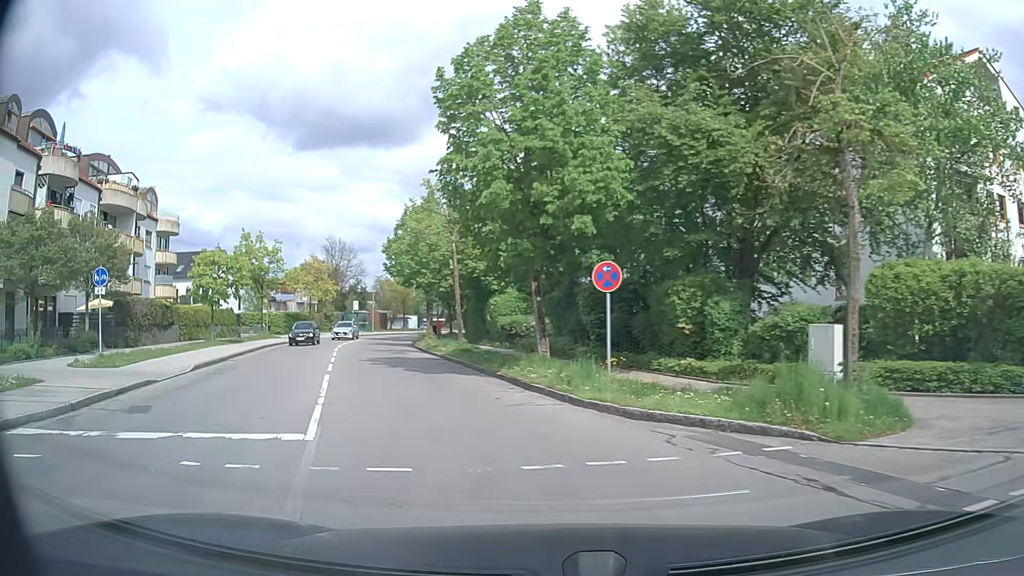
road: residential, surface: asphalt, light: Day
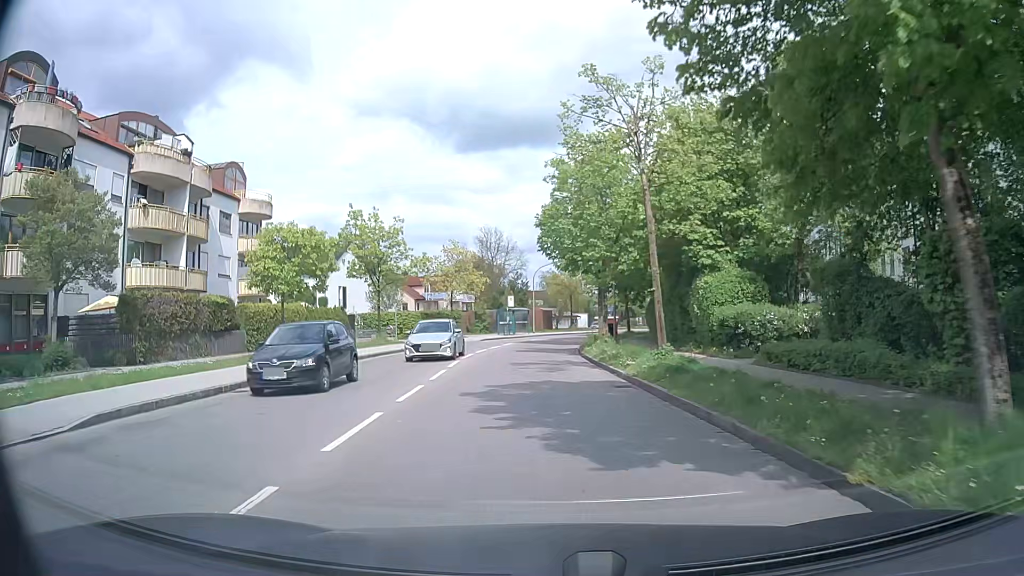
(-2.0, +13.2) m; -14°
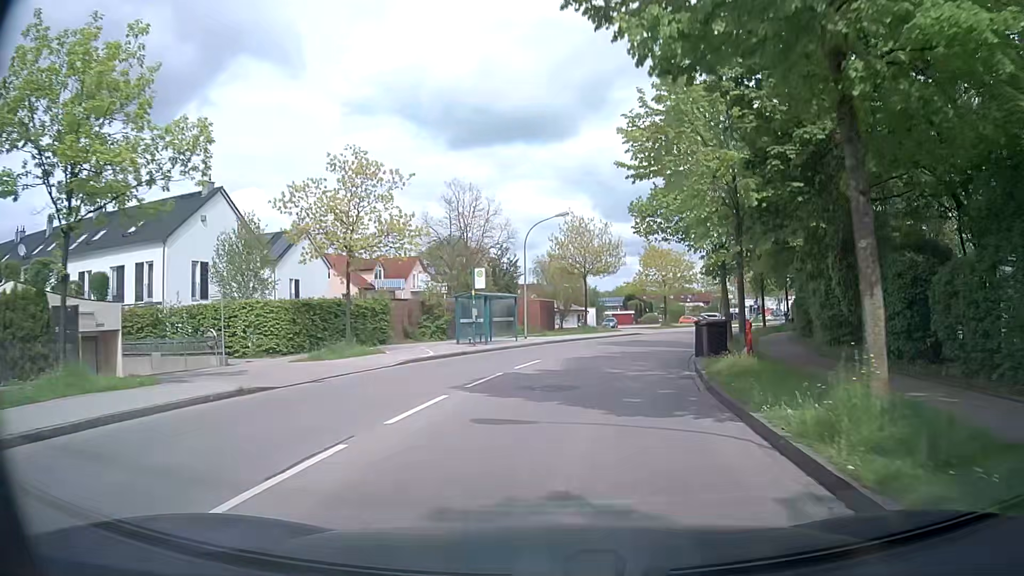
(-0.5, +30.1) m; 0°
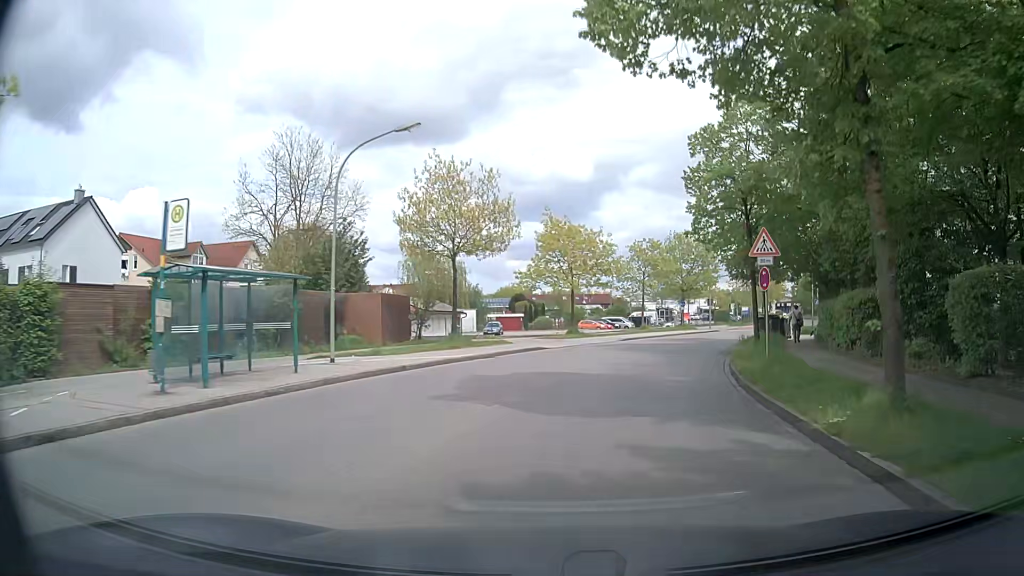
(+1.6, +18.8) m; +10°
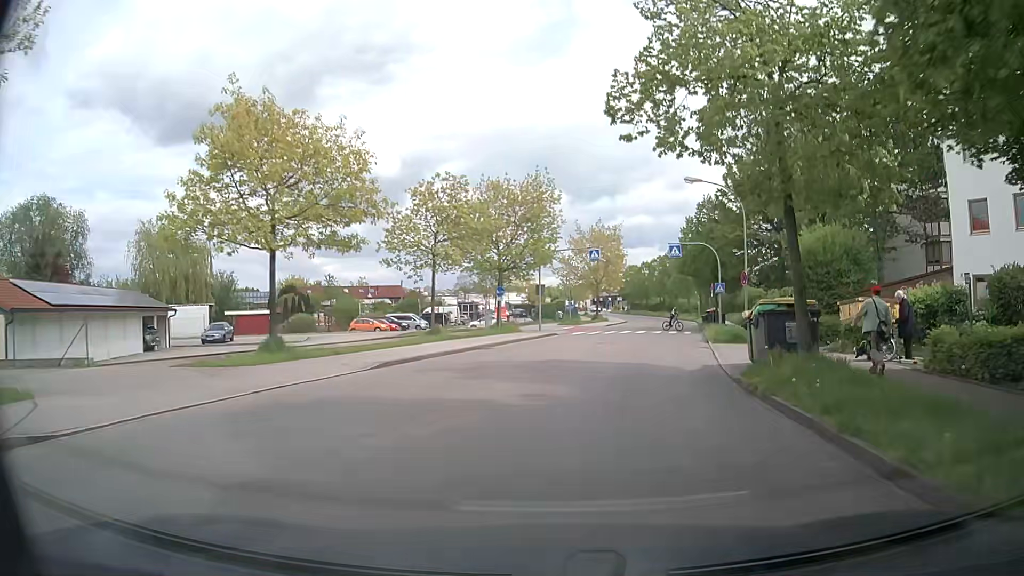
(+3.6, +24.5) m; +16°
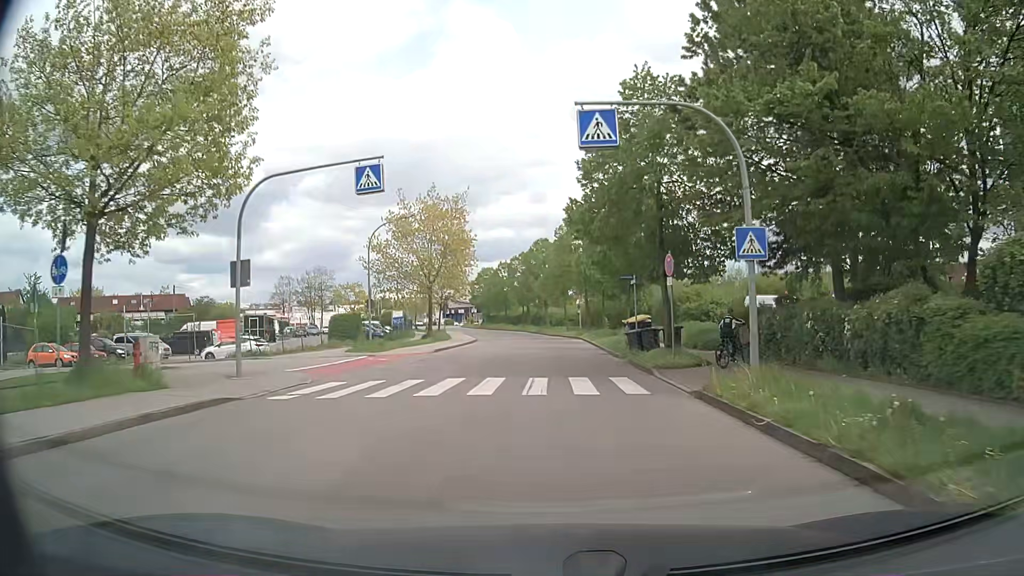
(+4.2, +29.1) m; +12°
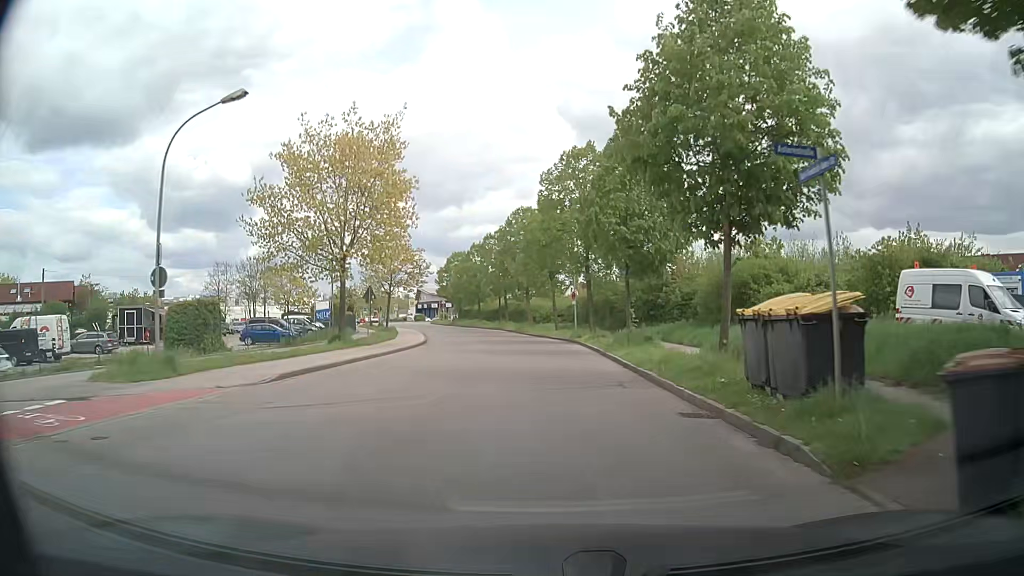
(+0.2, +21.0) m; +1°
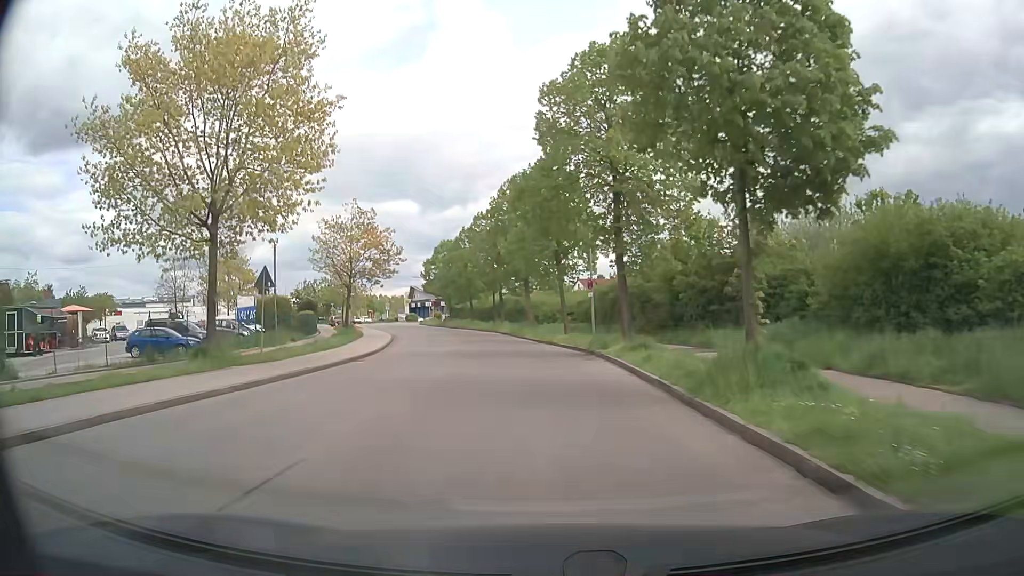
(+0.2, +14.9) m; 0°
(0, +10) (-1, +20) (-1, +30) (-3, +40) (-4, +50) (-7, +59) (-10, +69) (-13, +78) (-16, +88) (-20, +97) m
